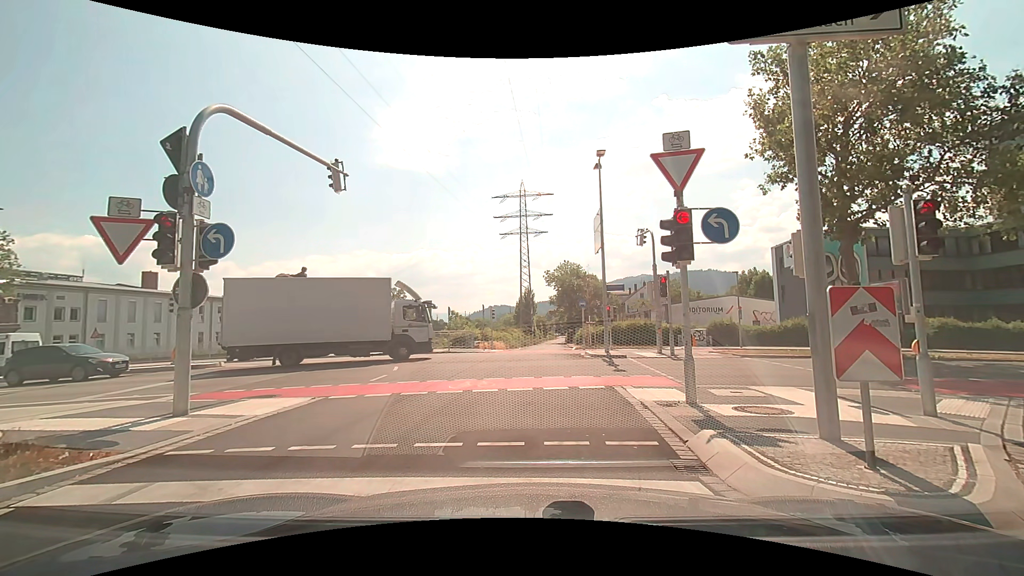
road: trunk_link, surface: asphalt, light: Day
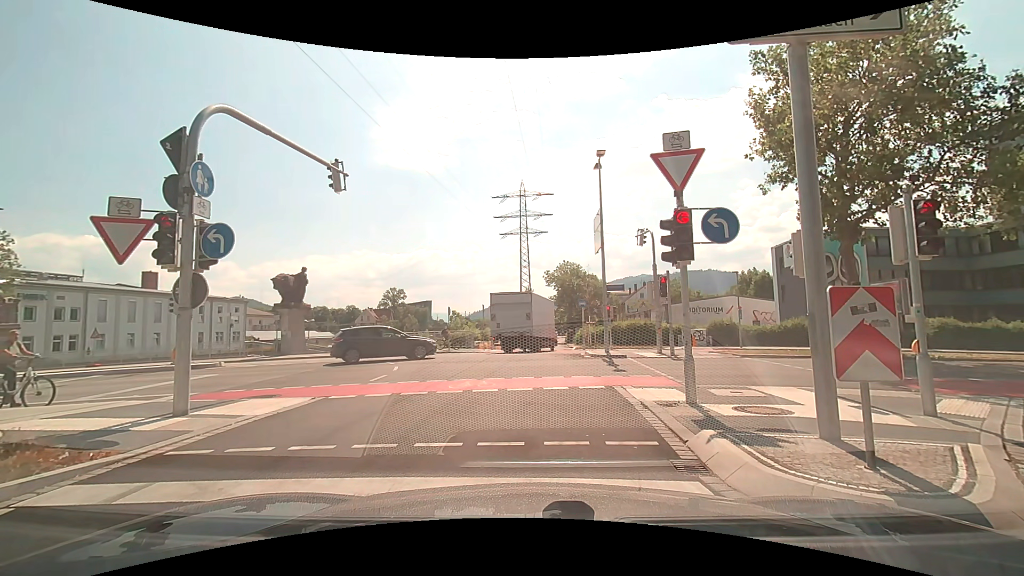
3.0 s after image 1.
(0.0, 0.0) m; 0°
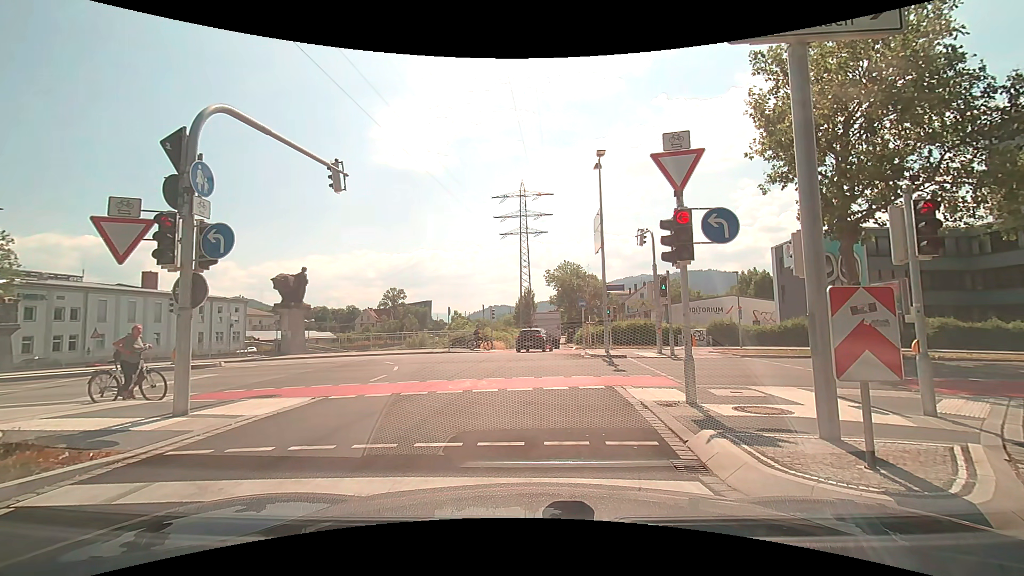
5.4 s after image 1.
(0.0, 0.0) m; 0°
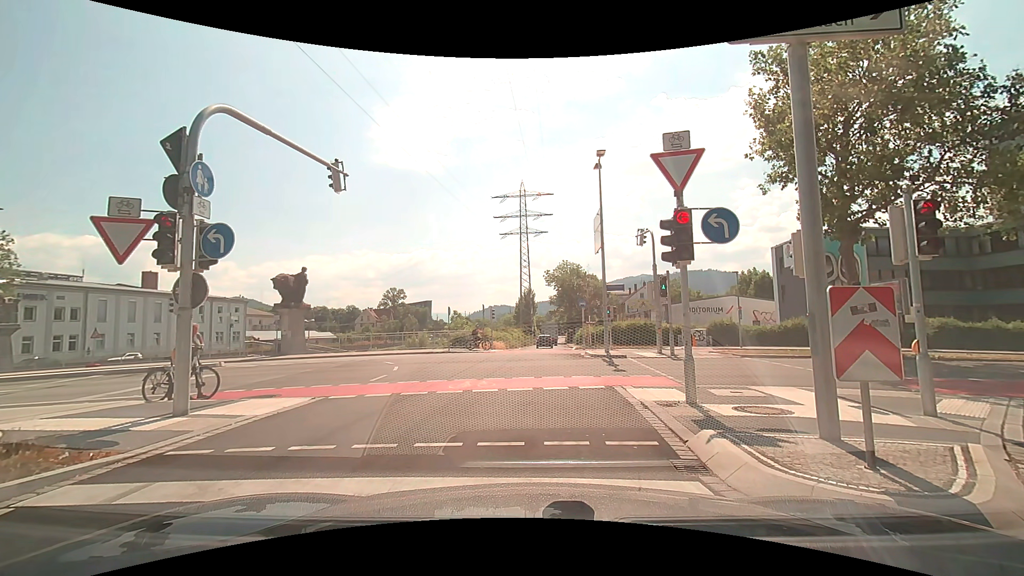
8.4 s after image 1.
(0.0, 0.0) m; 0°
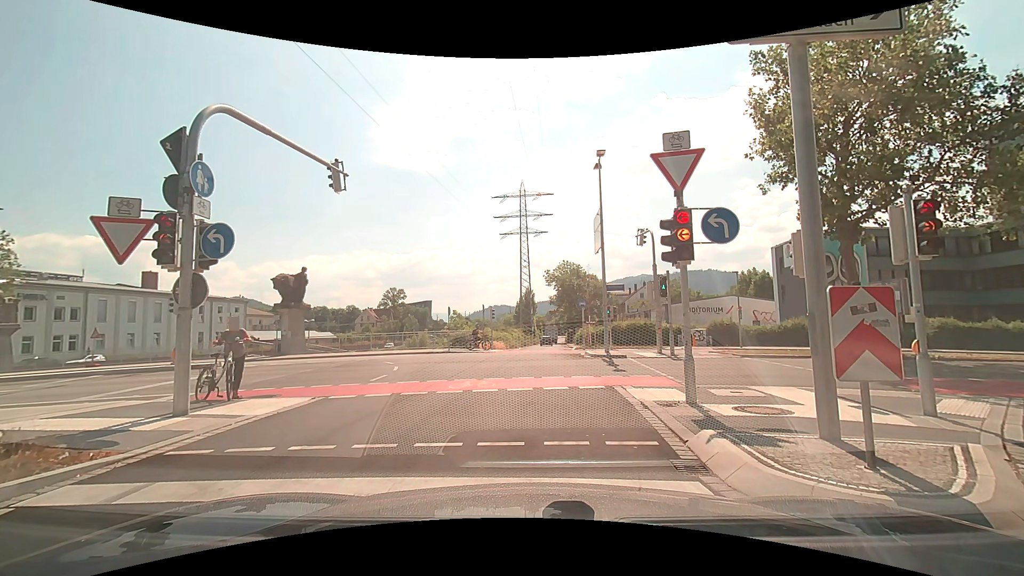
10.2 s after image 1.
(0.0, 0.0) m; 0°
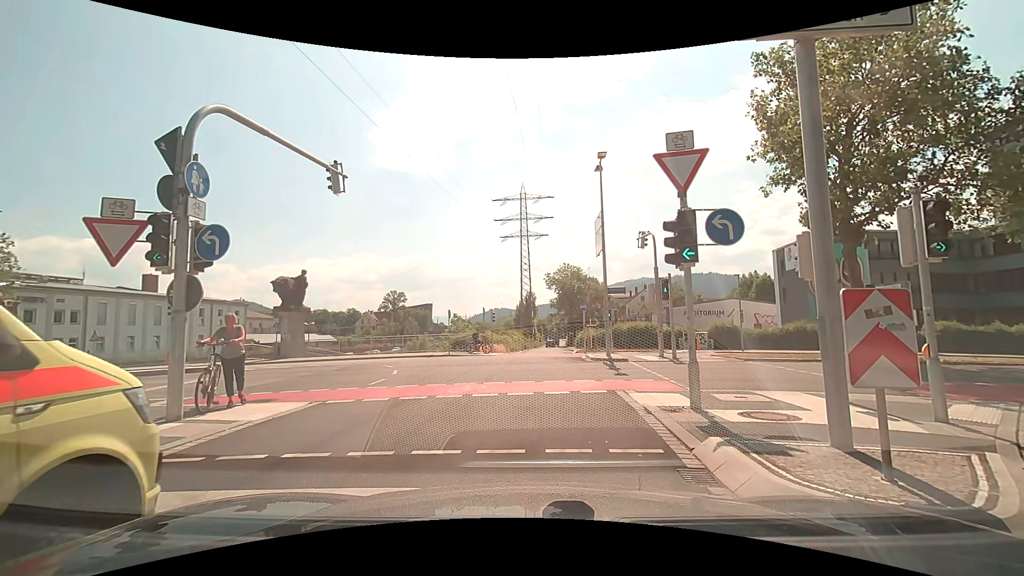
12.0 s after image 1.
(0.0, +0.1) m; 0°
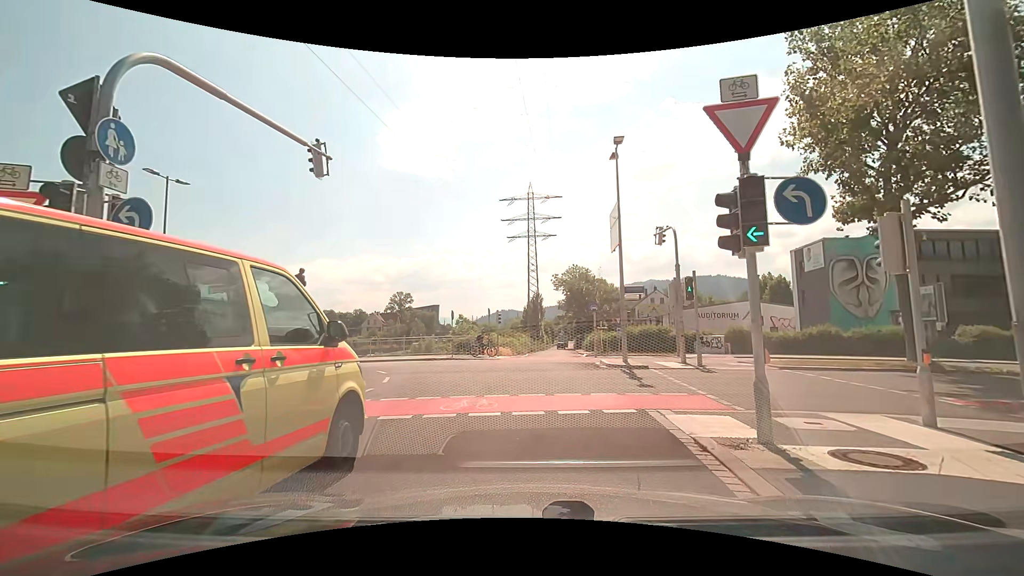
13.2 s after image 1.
(0.0, +2.0) m; 0°
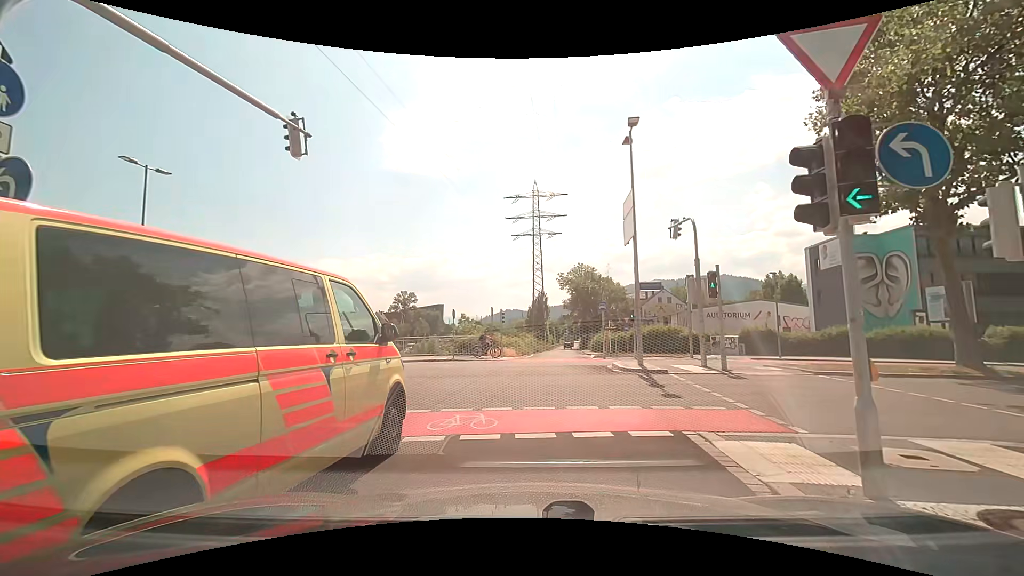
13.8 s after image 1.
(0.0, +1.7) m; -1°
